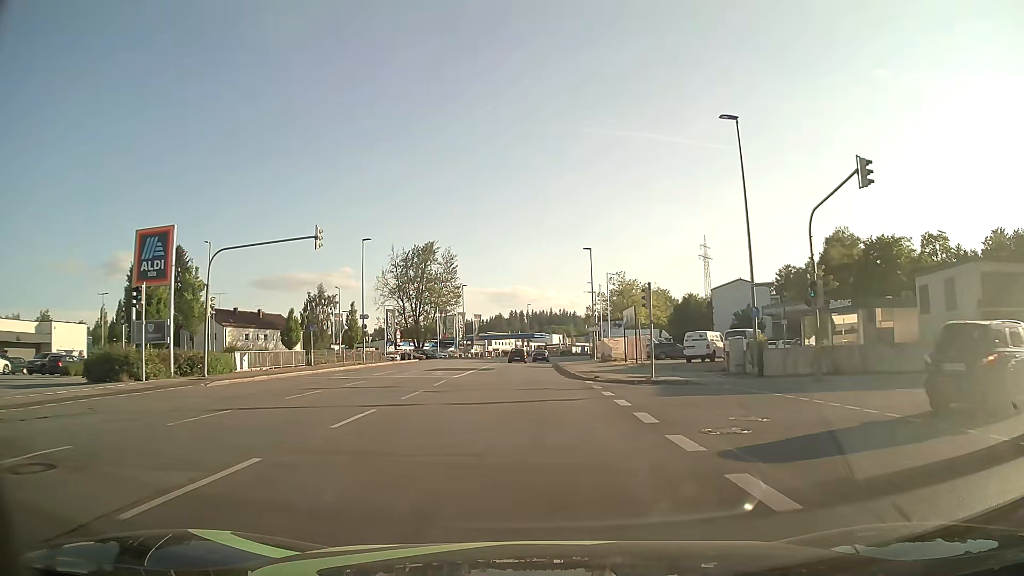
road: tertiary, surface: asphalt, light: Day
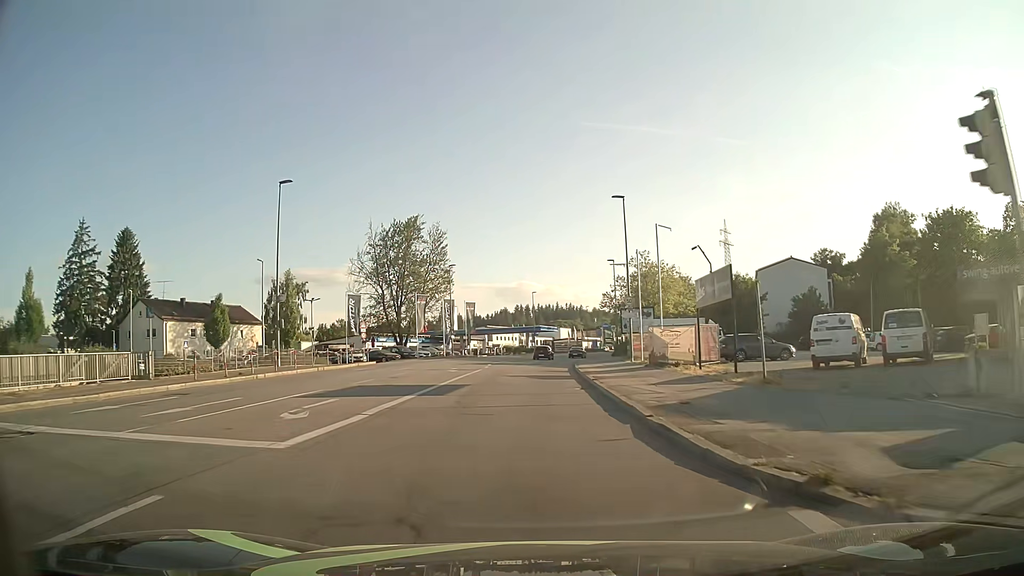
(0.0, +20.2) m; 0°
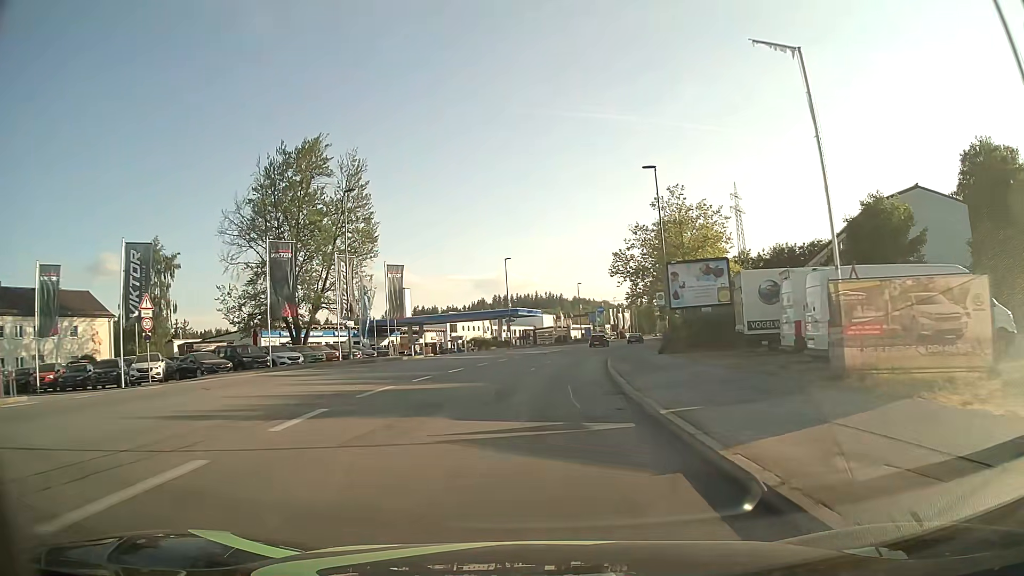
(+0.4, +36.1) m; +2°
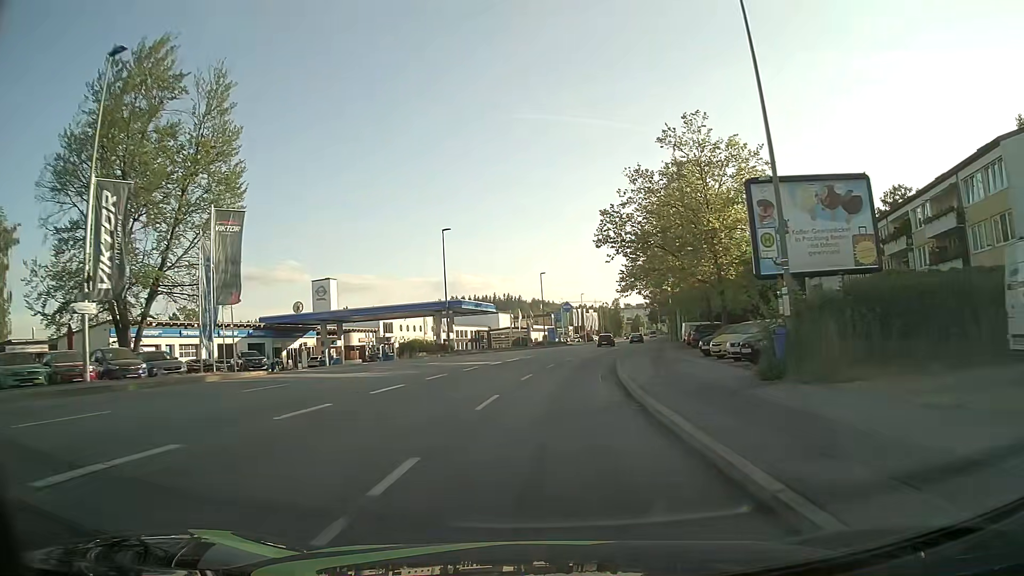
(+0.6, +22.4) m; +3°
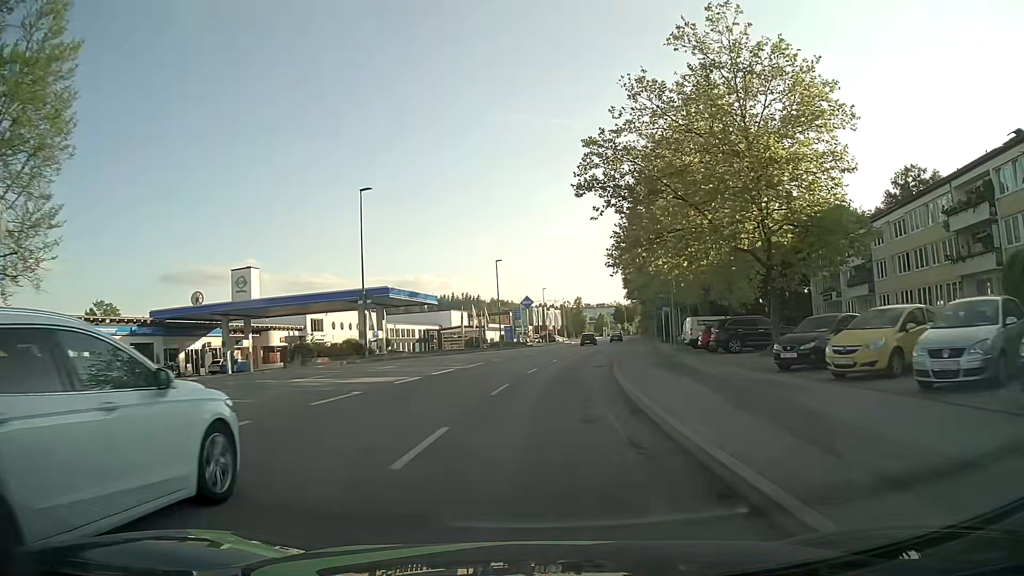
(+0.4, +15.3) m; +4°
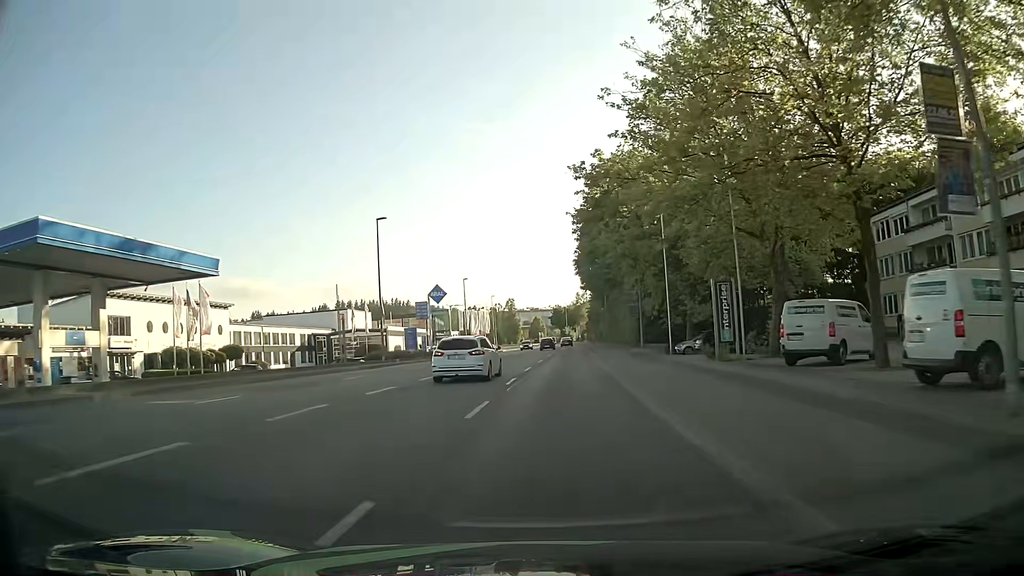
(+1.7, +31.2) m; +6°
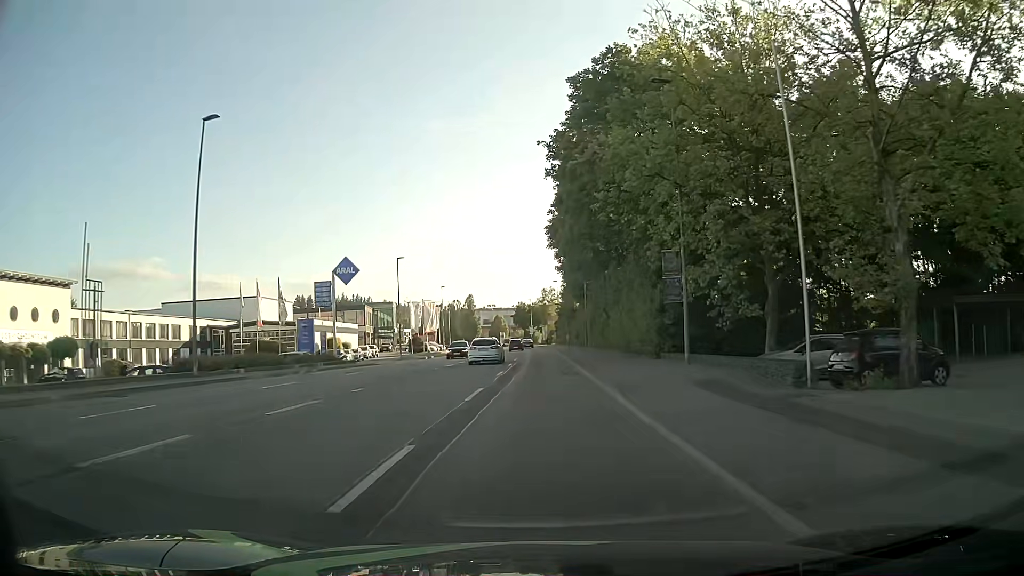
(+0.6, +22.9) m; +3°
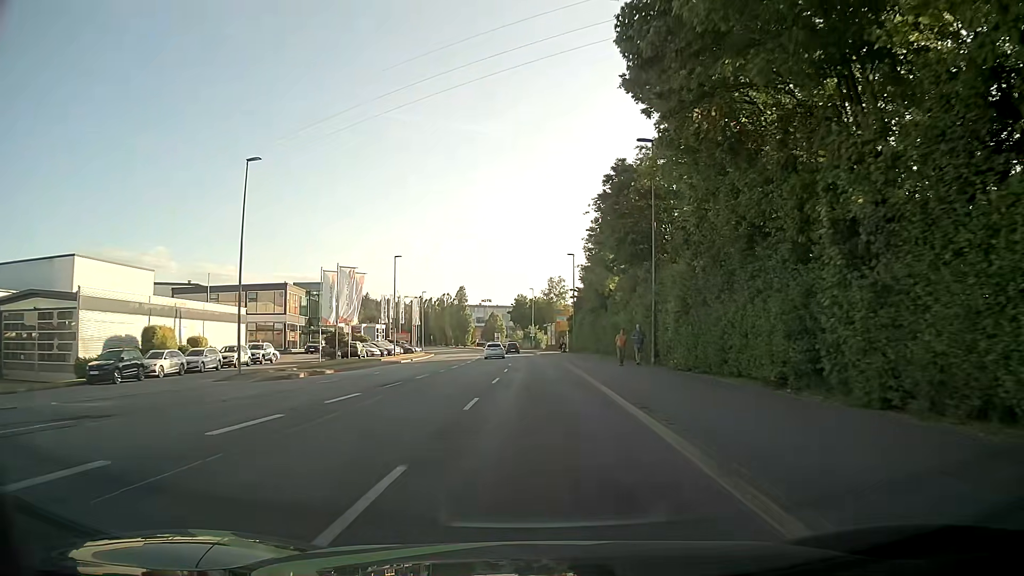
(-0.1, +38.7) m; 0°
(0, +10) (0, +20) (0, +30) (0, +40) (-1, +50) (-1, +60) (-1, +70) (-2, +80) (-3, +90) (-4, +100) m
